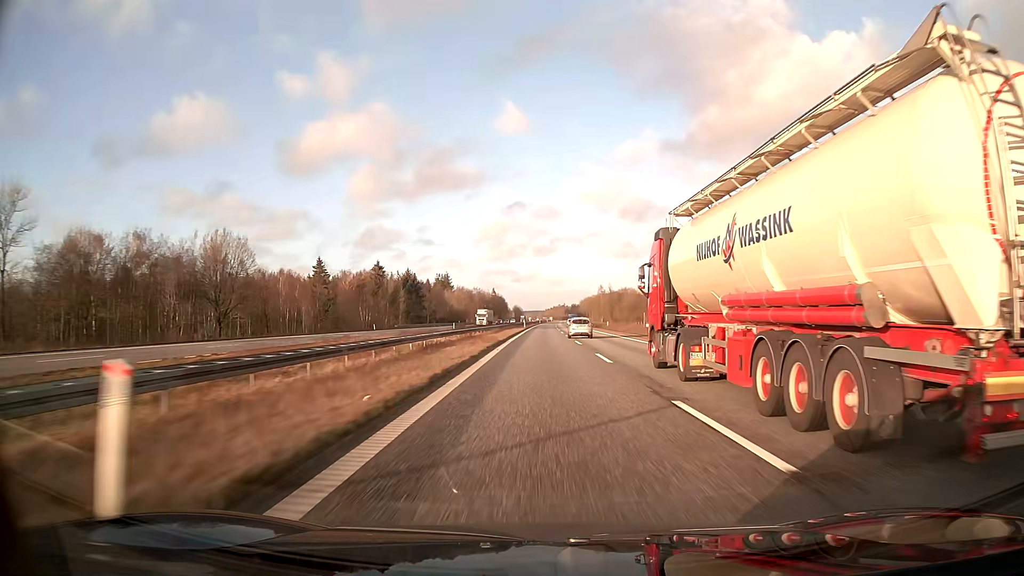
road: motorway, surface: asphalt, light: Day
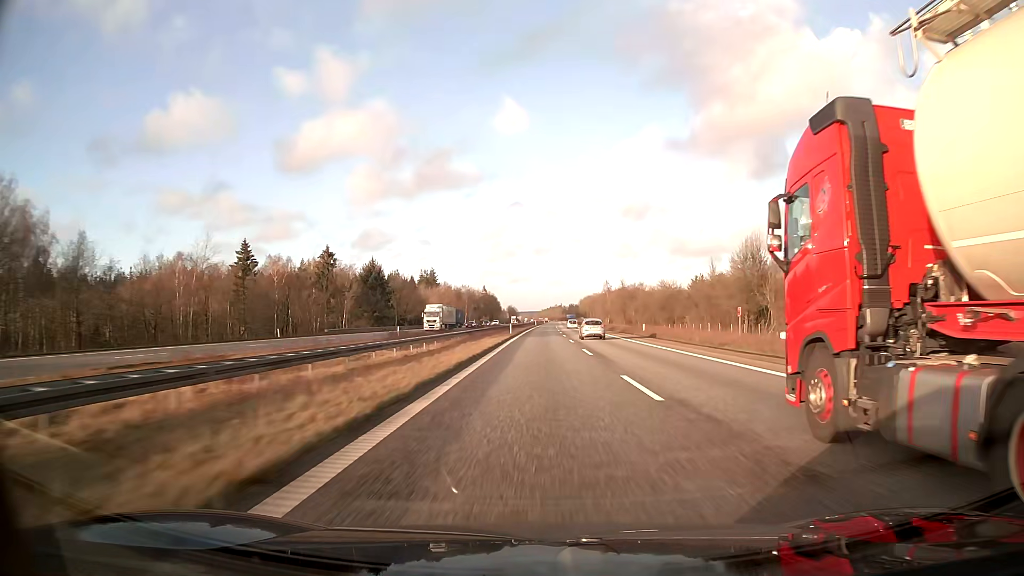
(+0.1, +39.5) m; 0°
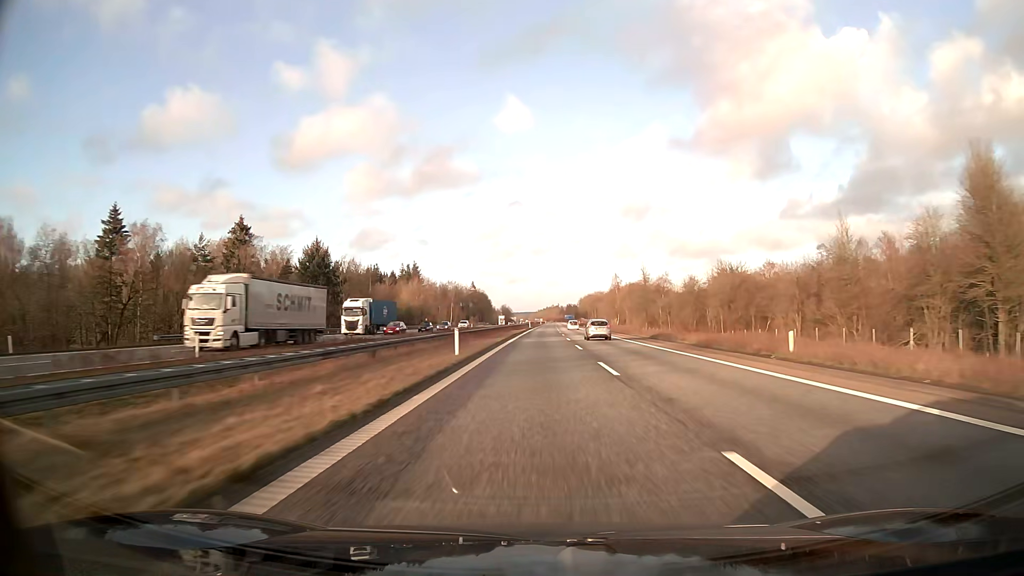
(+0.1, +40.0) m; 0°
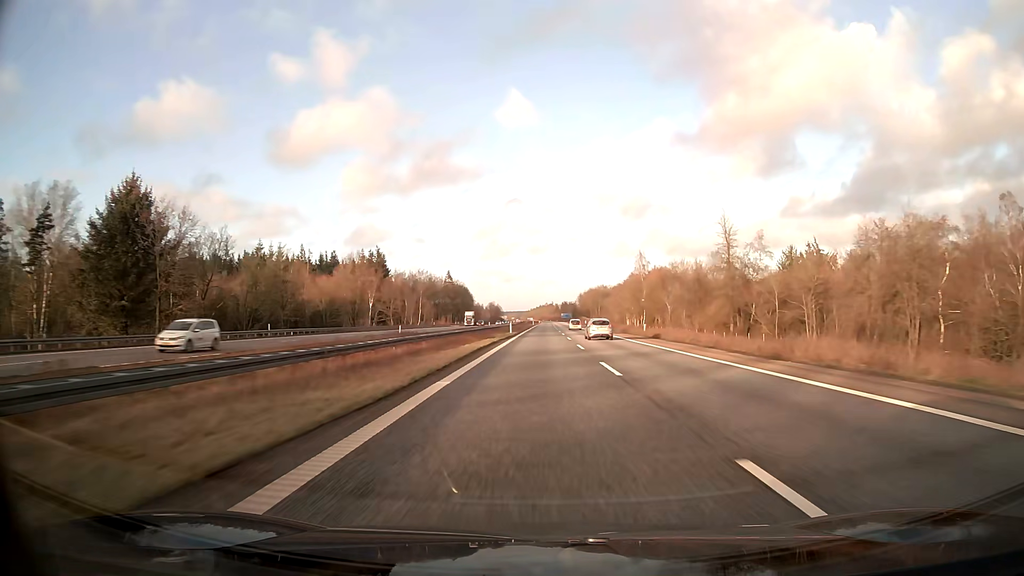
(+0.3, +60.8) m; +1°
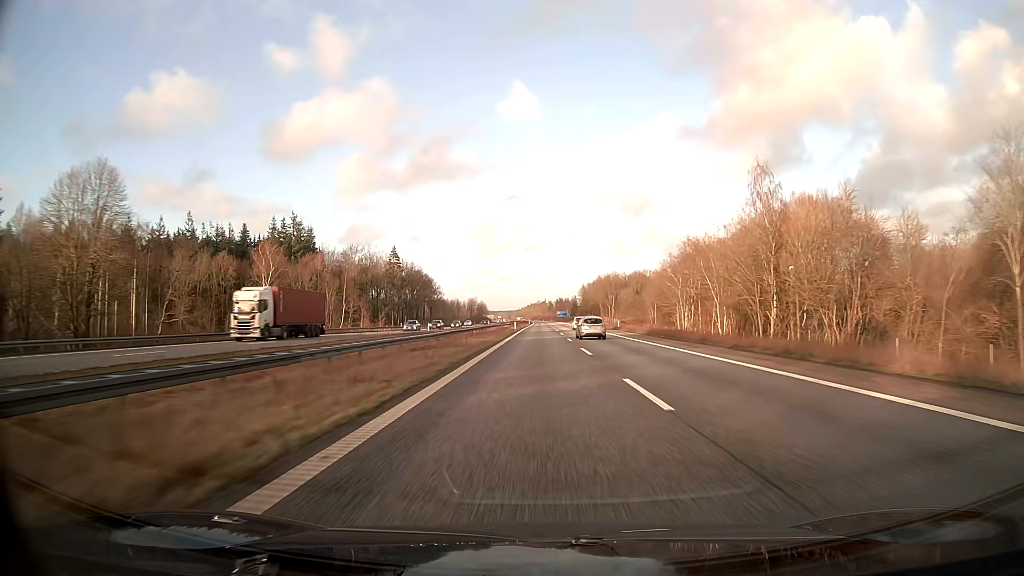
(+0.6, +81.8) m; +1°
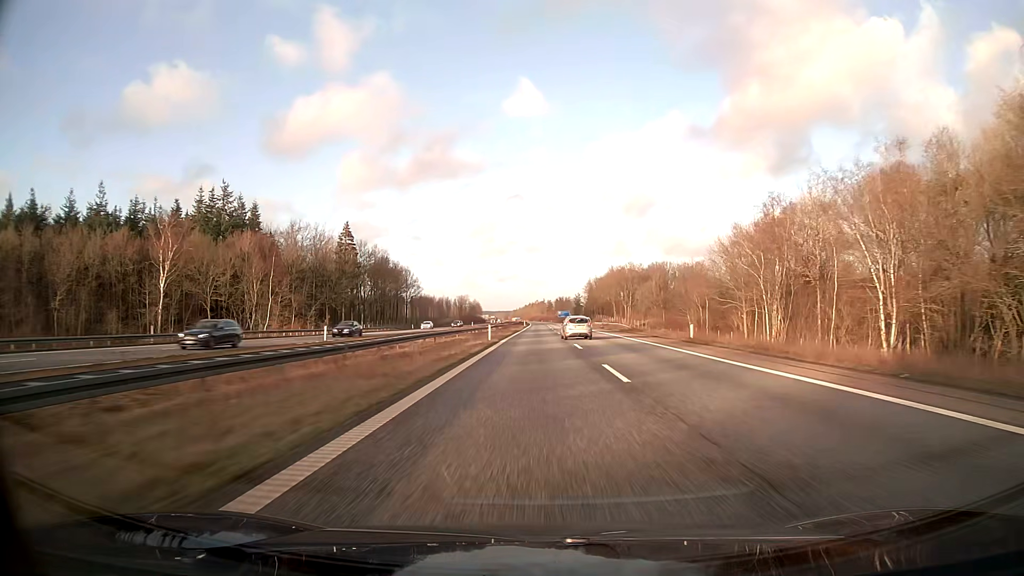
(0.0, +41.0) m; 0°
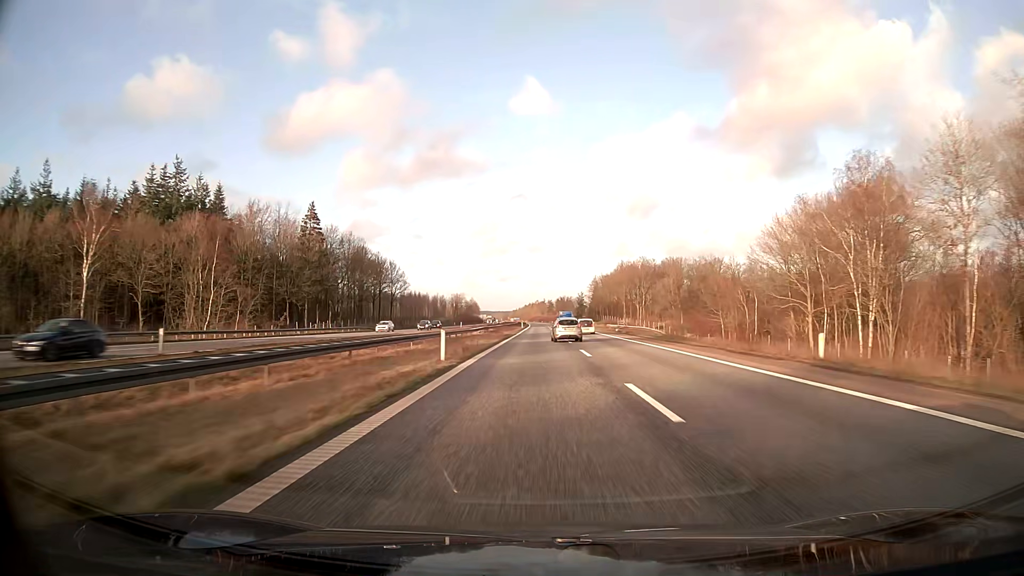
(0.0, +20.5) m; 0°
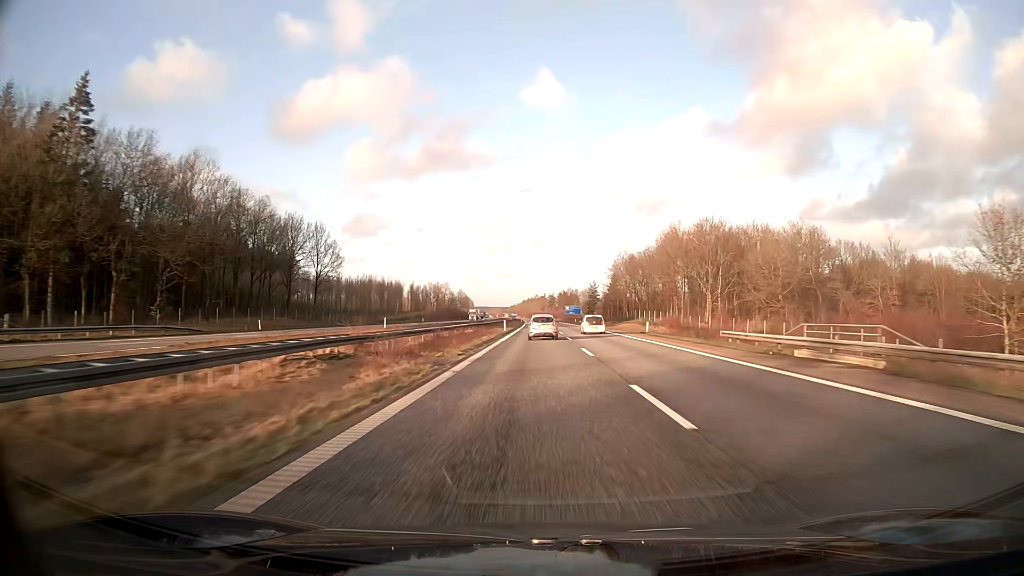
(+0.1, +60.7) m; 0°
(0, +10) (0, +20) (0, +30) (0, +40) (0, +50) (0, +60) (0, +70) (-1, +80) (-1, +90) (-1, +100) m
